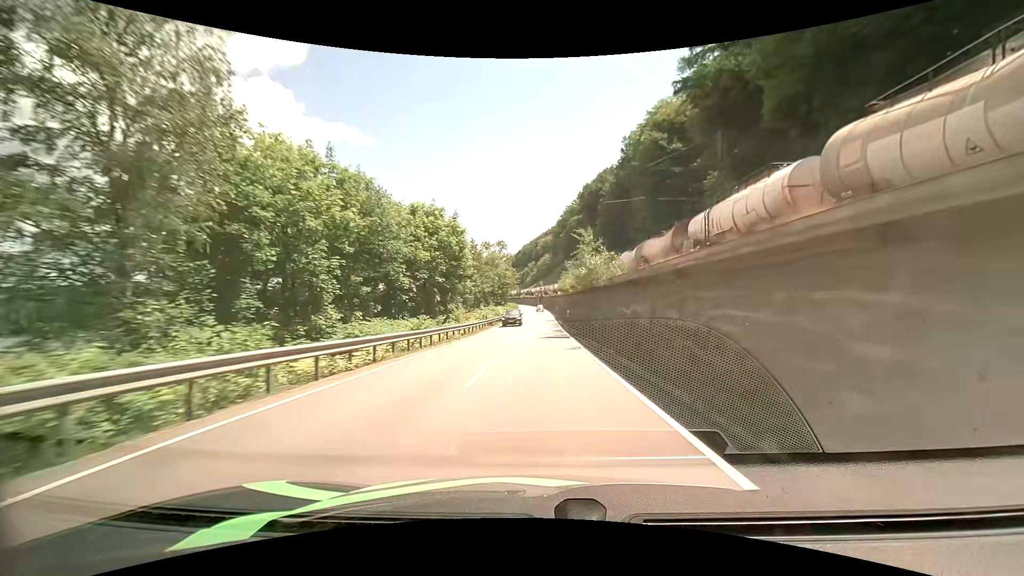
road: primary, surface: asphalt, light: Day
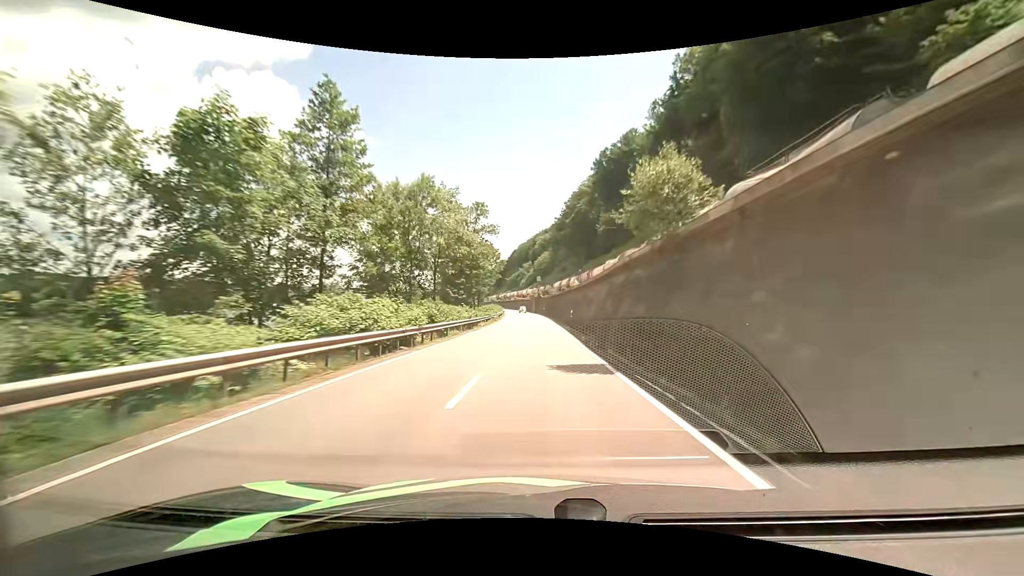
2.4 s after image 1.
(+0.3, +49.7) m; +1°
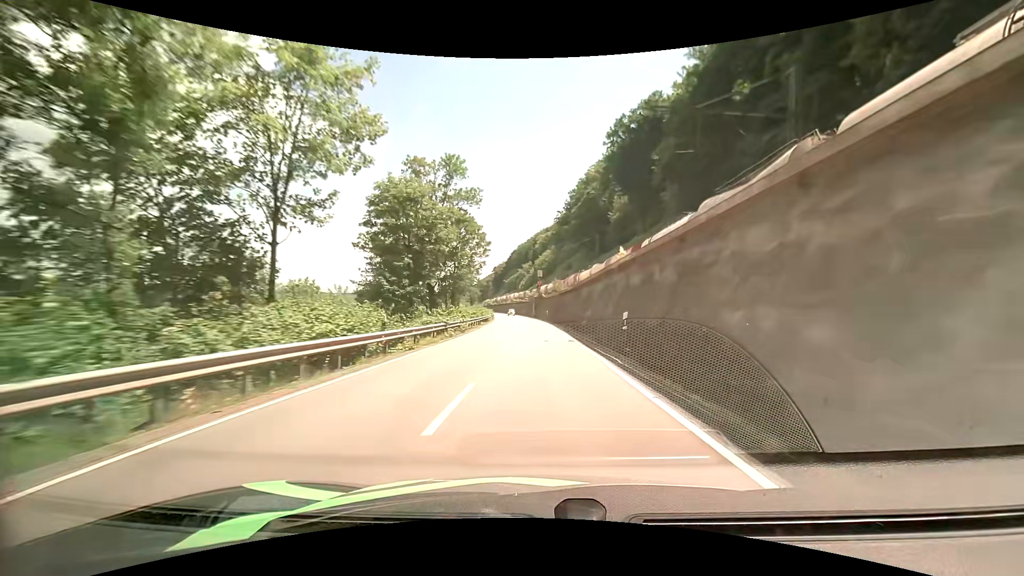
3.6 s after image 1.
(0.0, +25.6) m; 0°
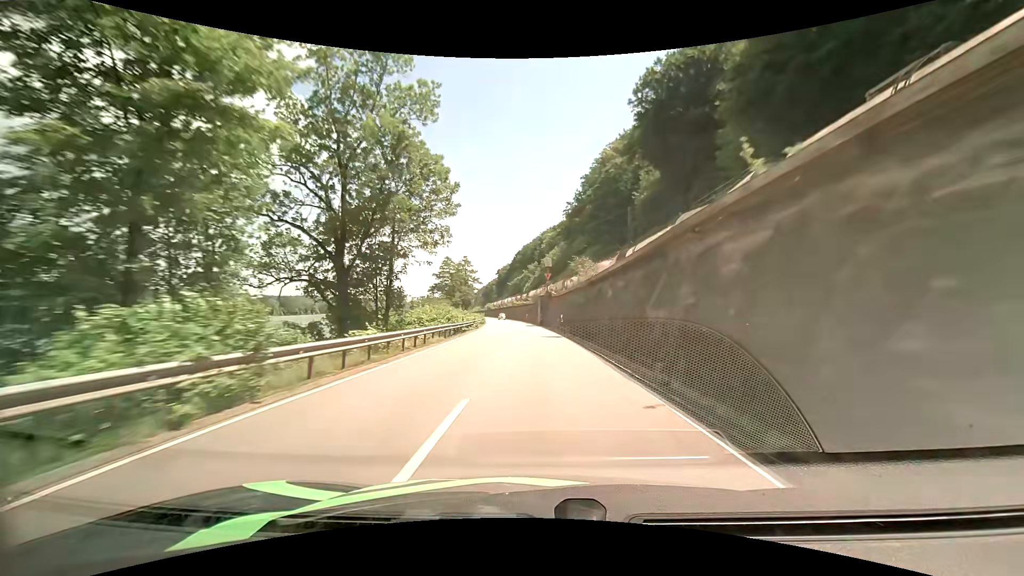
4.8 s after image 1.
(-0.2, +25.8) m; -1°
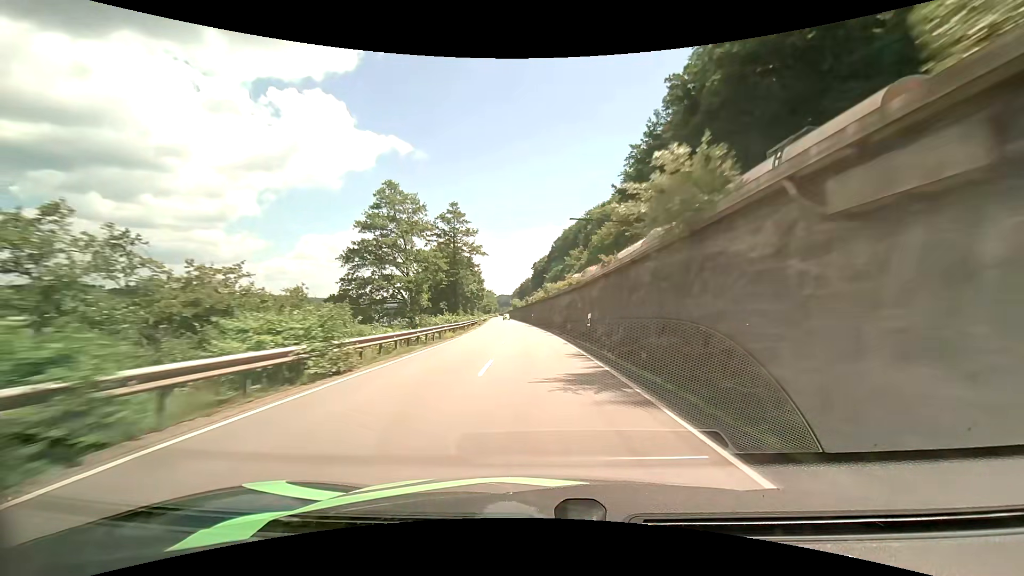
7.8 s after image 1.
(-2.3, +64.7) m; -5°
(0, +10) (0, +20) (-1, +30) (-1, +40) (-2, +50) (-2, +60) (-3, +70) (-4, +80) (-5, +90) (-5, +100) m
